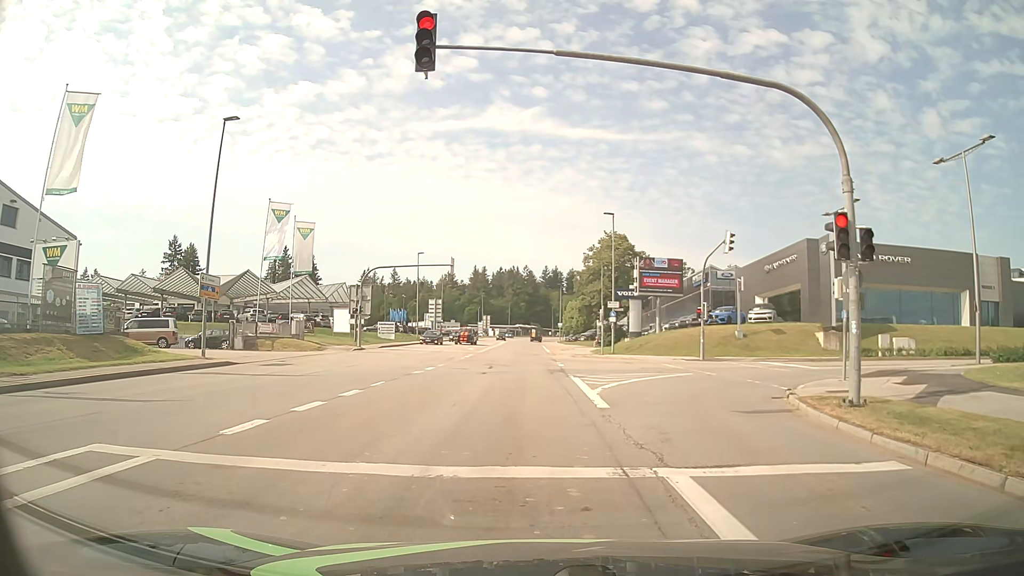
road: tertiary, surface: asphalt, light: Day
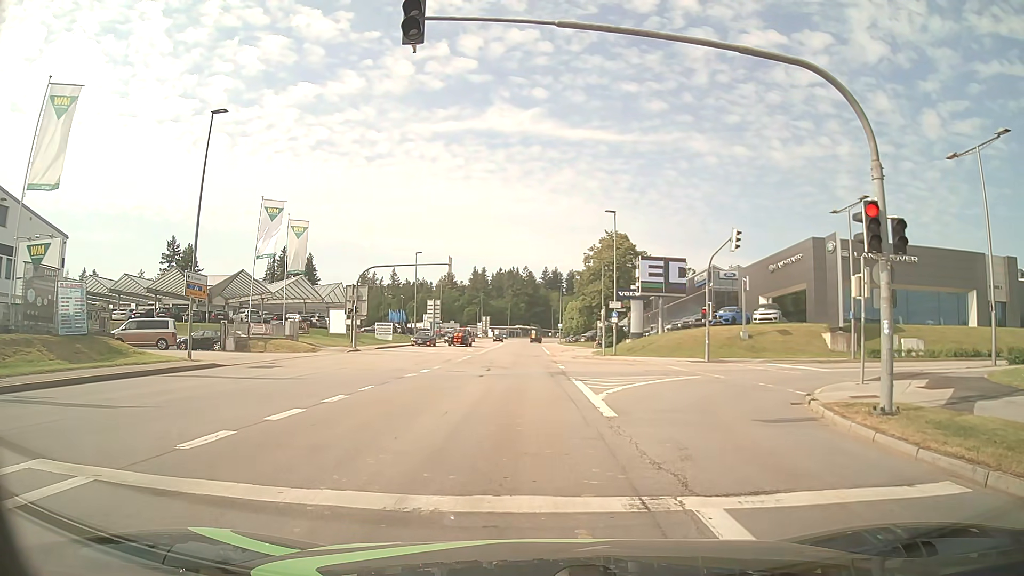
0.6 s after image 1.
(0.0, +1.2) m; +1°
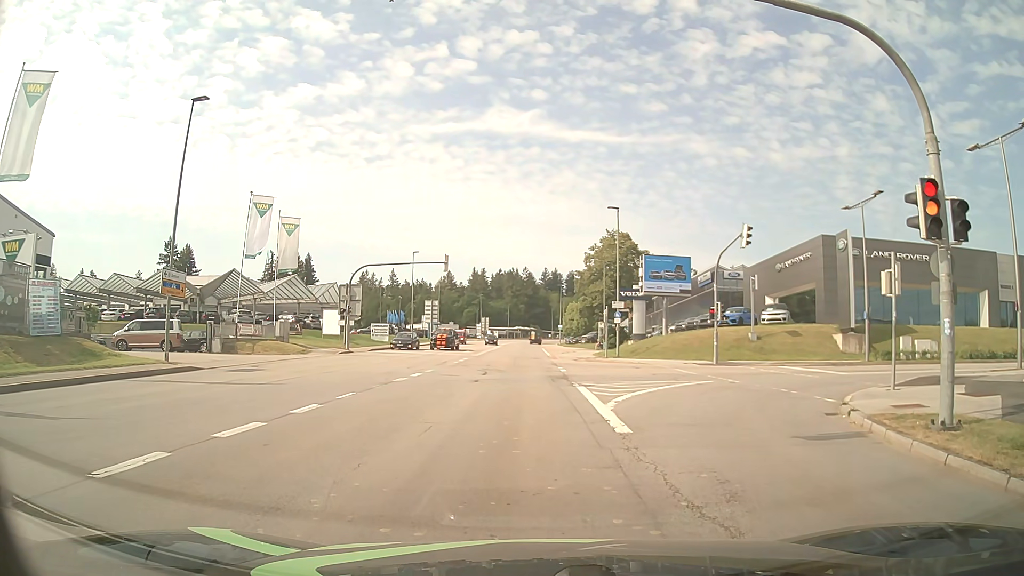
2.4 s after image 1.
(0.0, +1.8) m; -2°
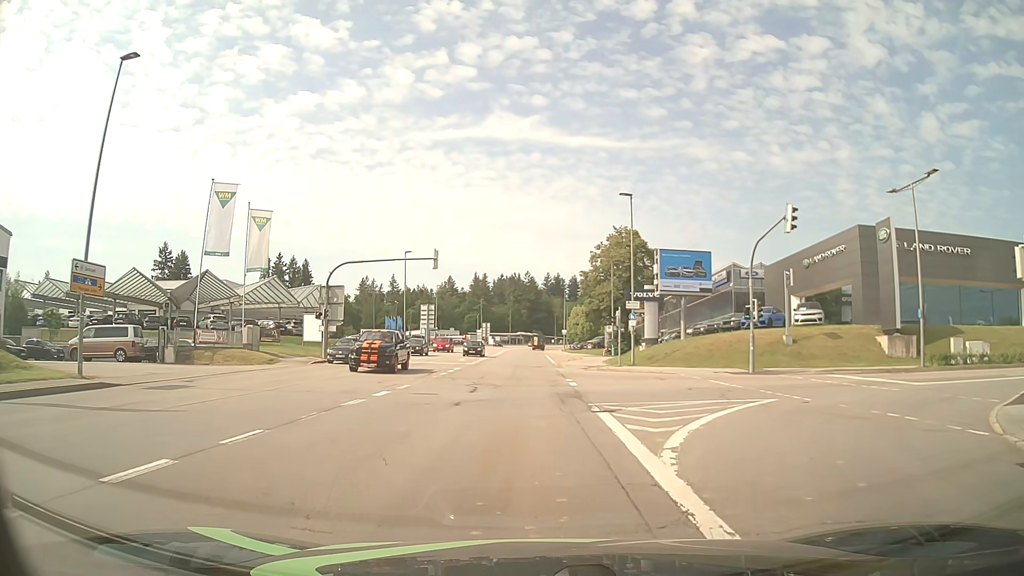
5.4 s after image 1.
(+0.1, +6.2) m; +1°
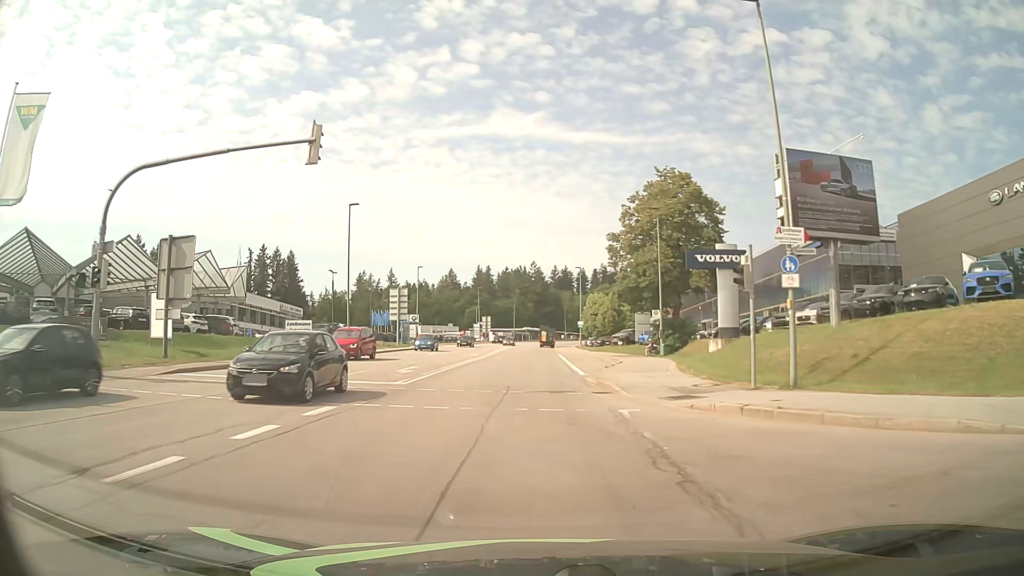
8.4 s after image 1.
(-0.3, +24.5) m; -1°
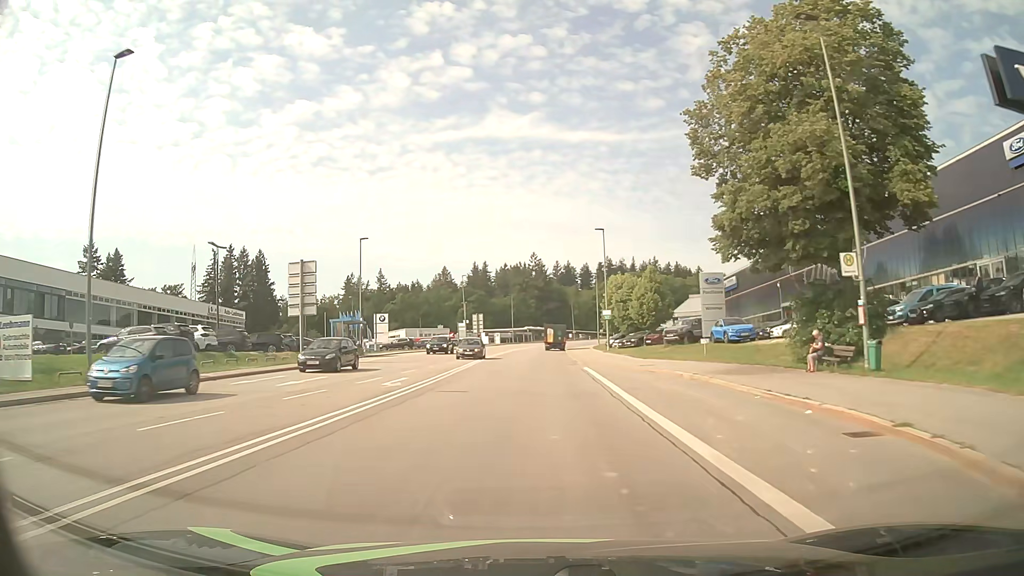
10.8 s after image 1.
(-0.1, +29.9) m; 0°
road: secondary
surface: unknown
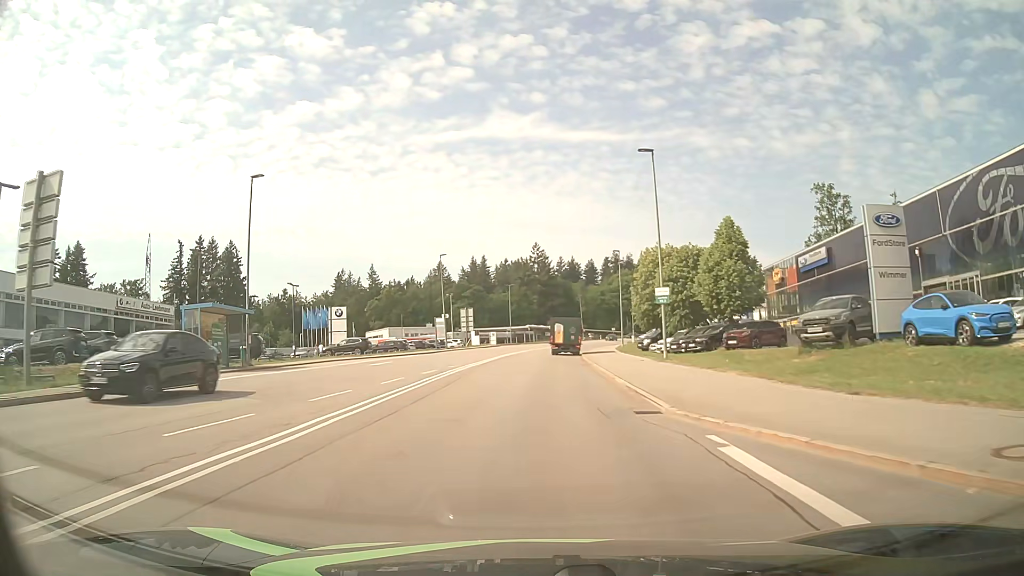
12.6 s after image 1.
(0.0, +24.3) m; 0°
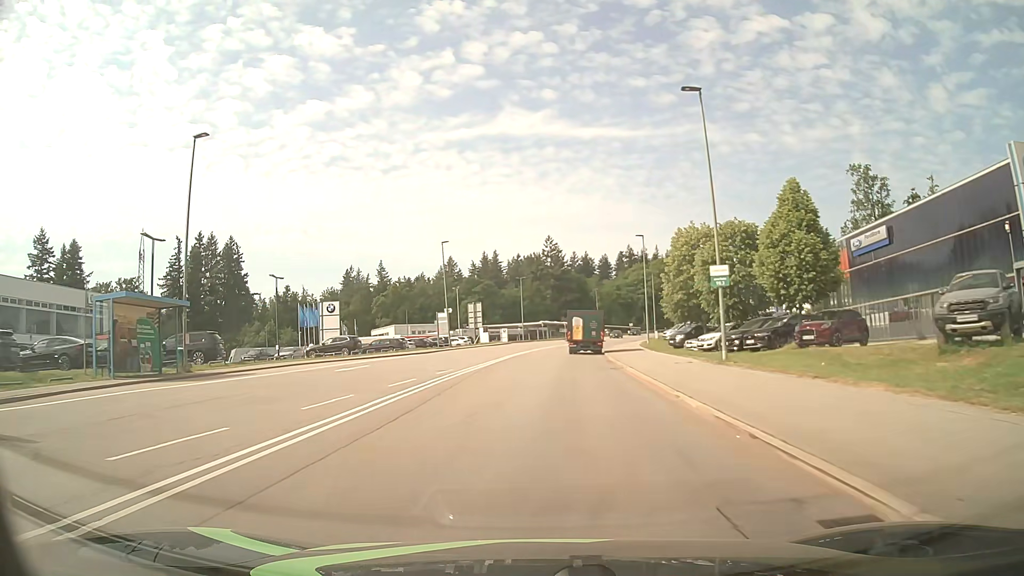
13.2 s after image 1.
(-0.1, +8.2) m; -2°
